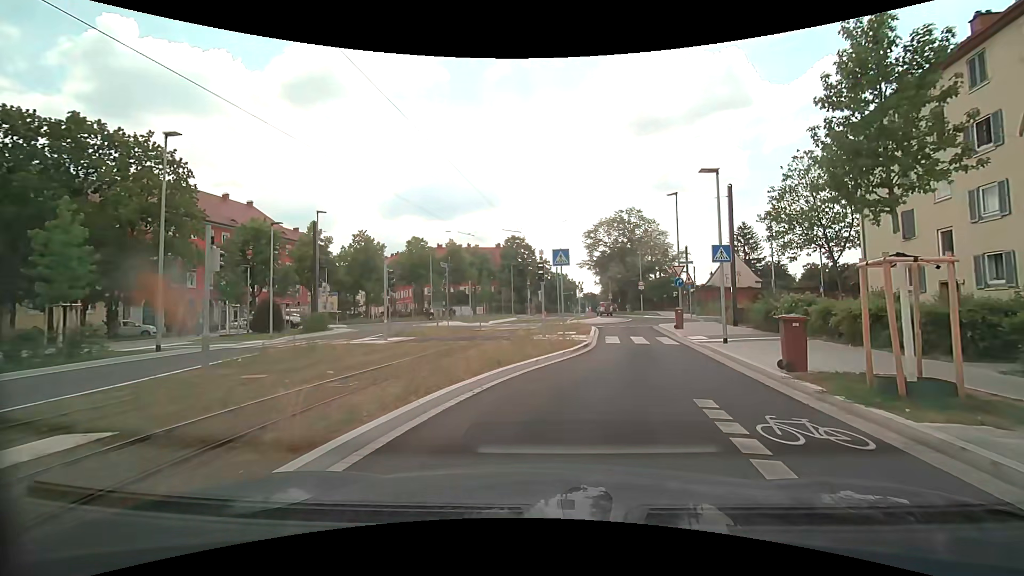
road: secondary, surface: asphalt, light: Day
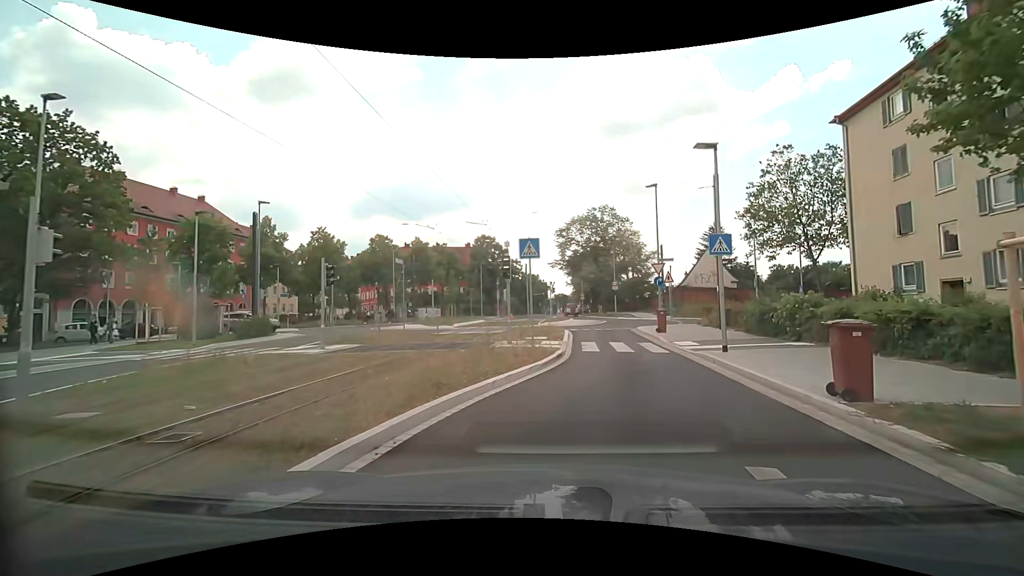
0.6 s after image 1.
(+0.1, +3.0) m; +4°
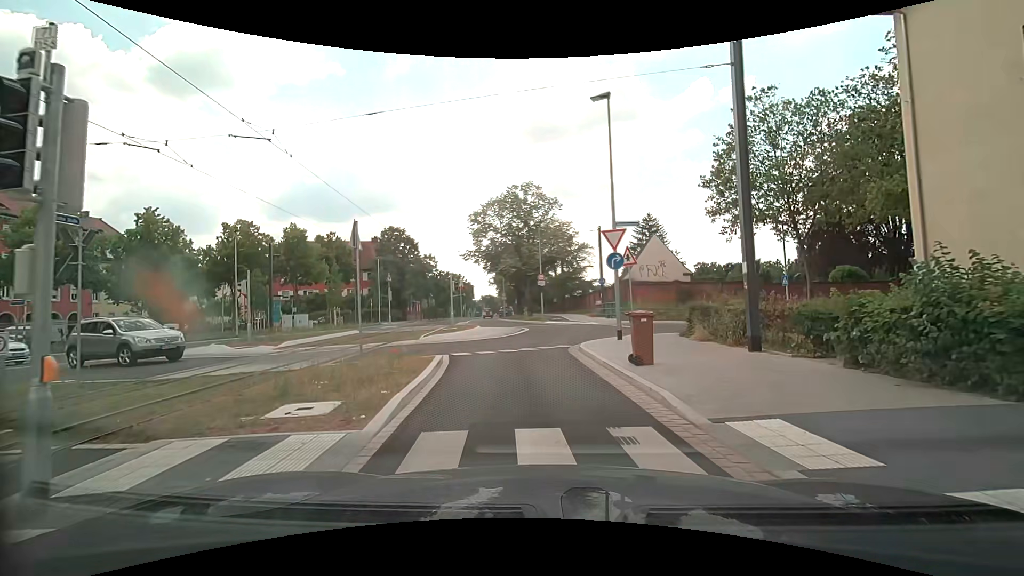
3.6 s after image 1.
(+1.5, +13.1) m; +7°
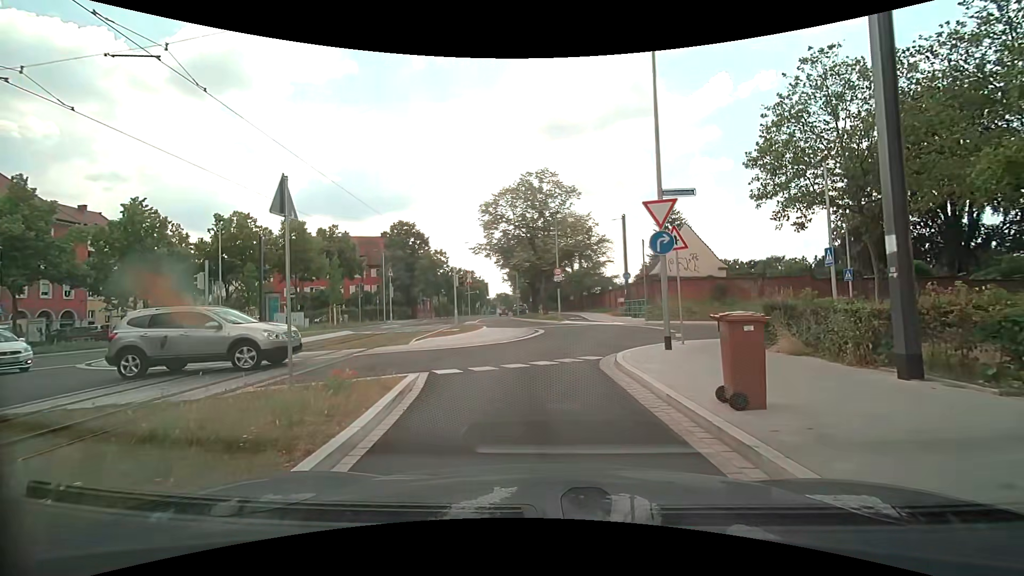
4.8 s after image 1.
(0.0, +4.1) m; 0°
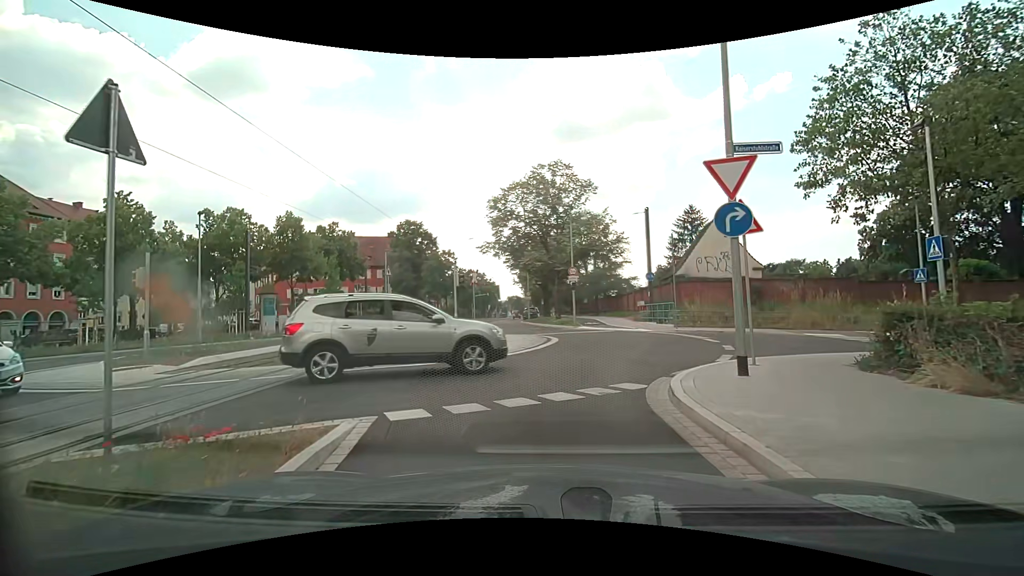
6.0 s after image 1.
(-0.1, +3.6) m; -3°
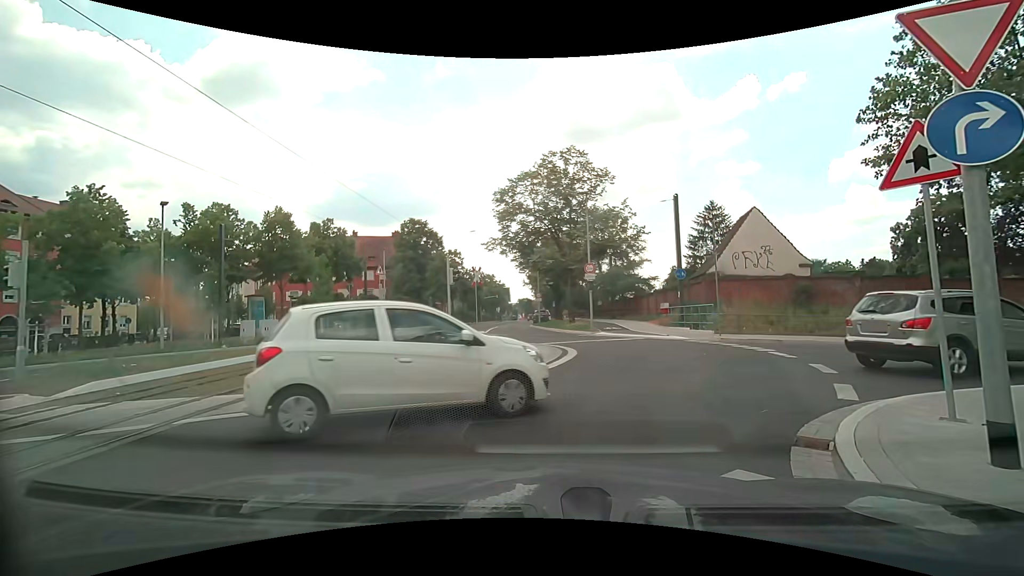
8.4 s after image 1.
(-0.1, +4.1) m; -1°
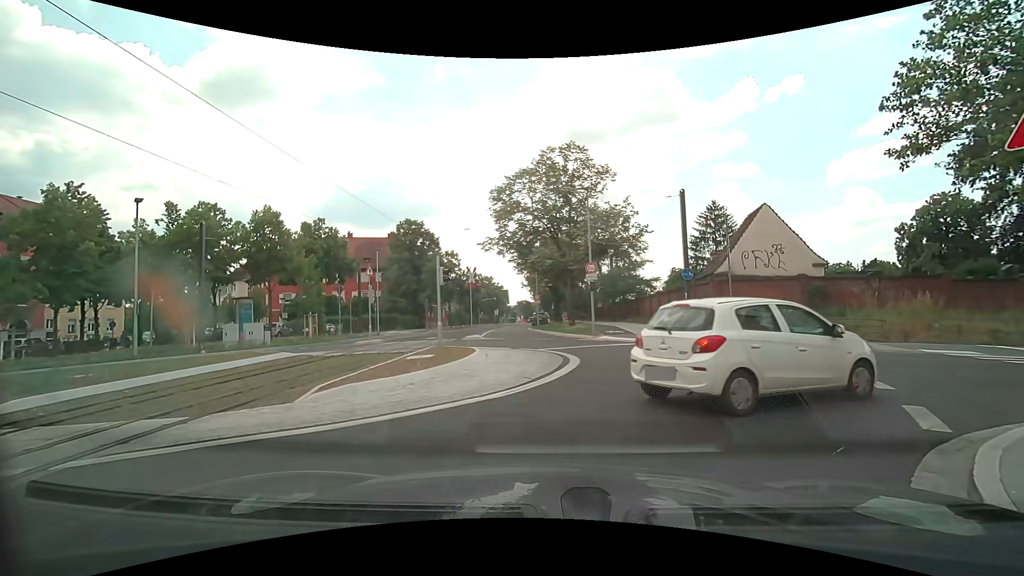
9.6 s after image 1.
(0.0, +1.7) m; 0°
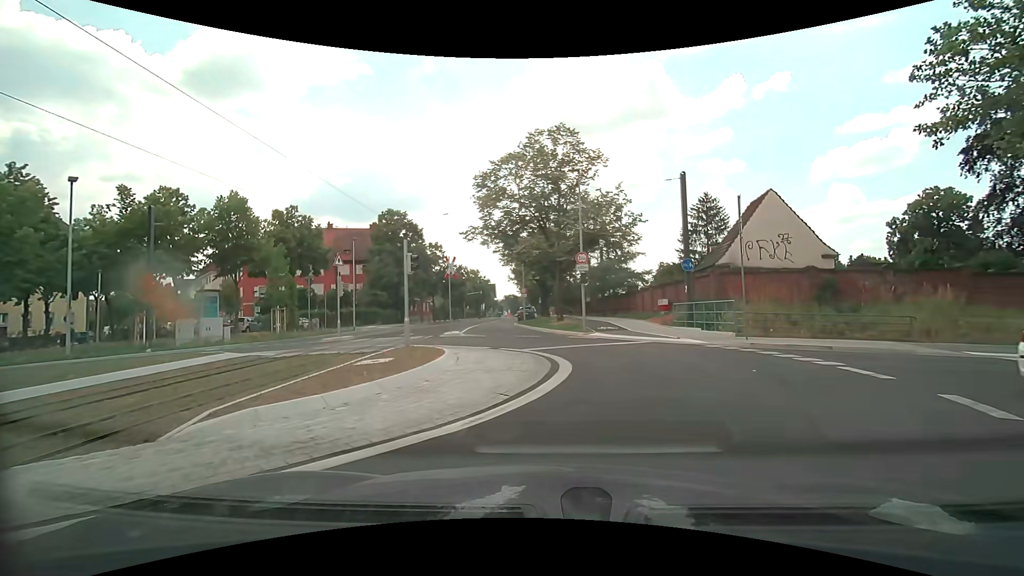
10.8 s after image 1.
(0.0, +2.7) m; +1°
(+2, +10) (+1, +20) (-2, +29) (-3, +39) (-4, +49) (-4, +59) (-4, +69) (-4, +79) (-4, +89) (-5, +99) m
